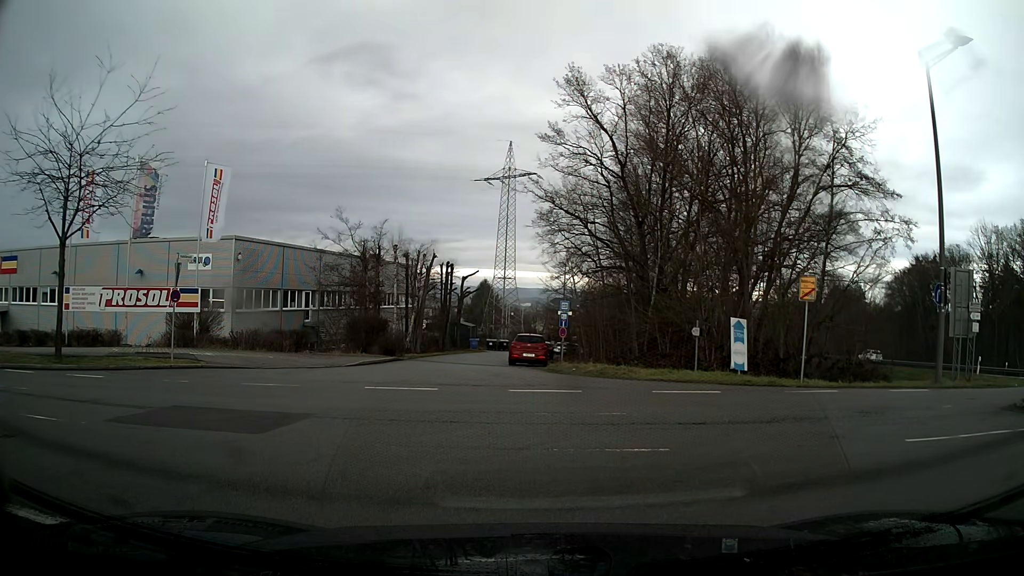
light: Day
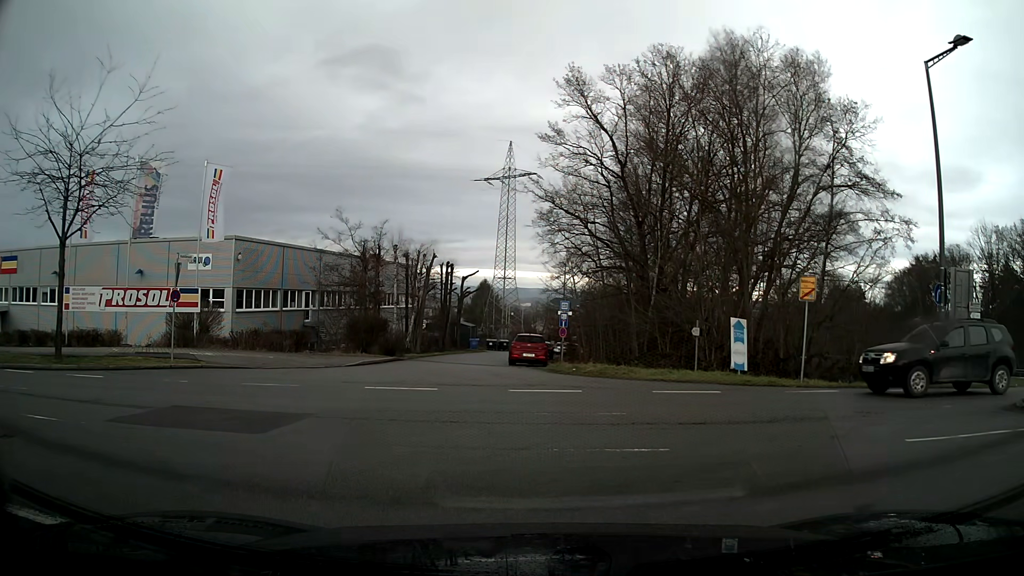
(0.0, 0.0) m; 0°
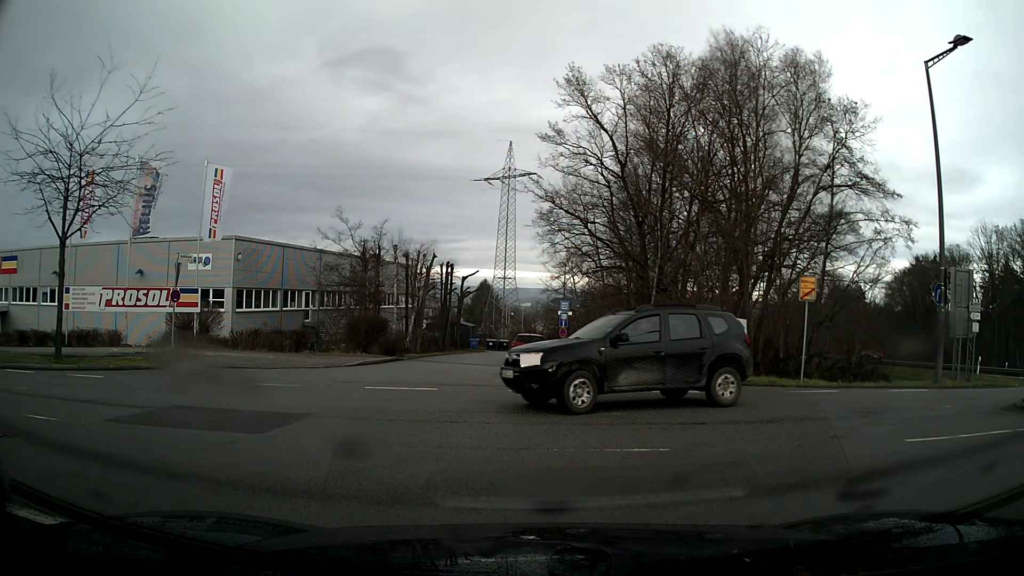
(0.0, 0.0) m; 0°
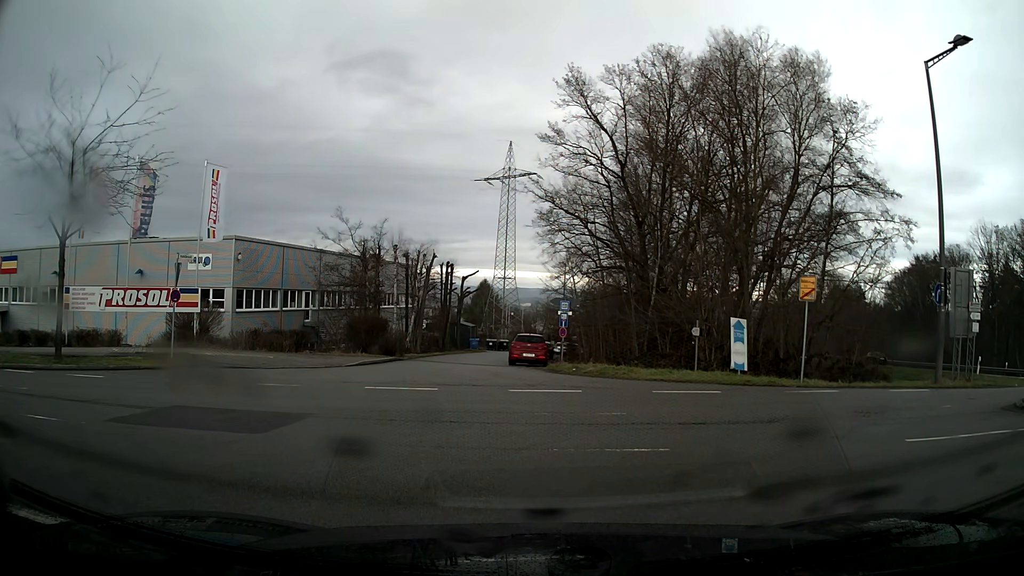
(0.0, 0.0) m; 0°
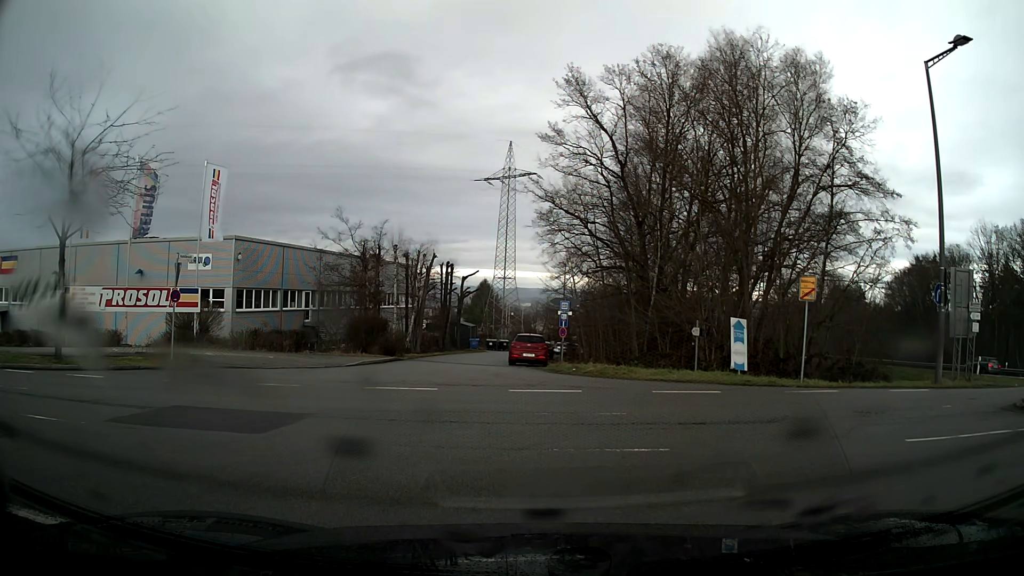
(0.0, 0.0) m; 0°
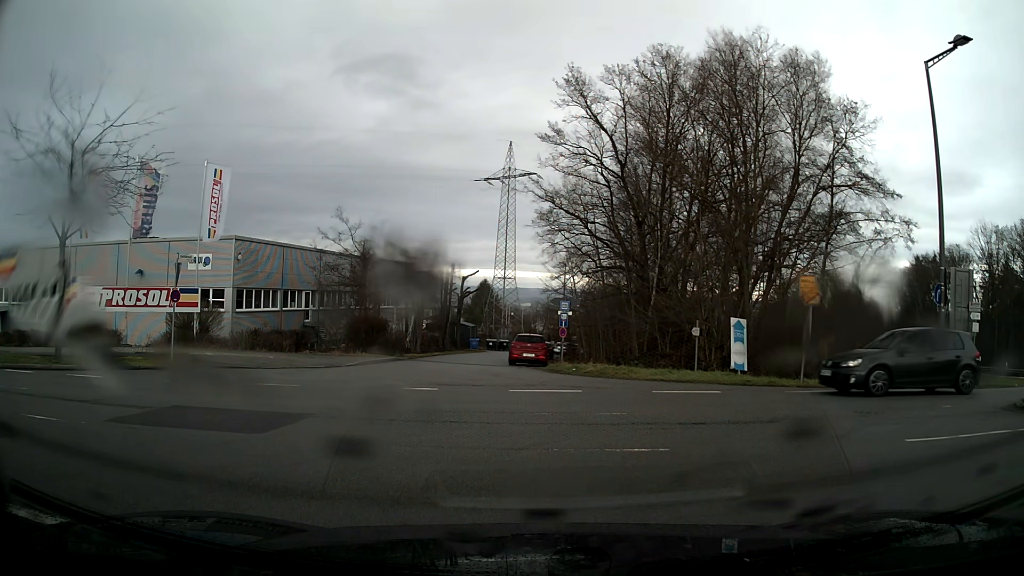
(0.0, 0.0) m; 0°
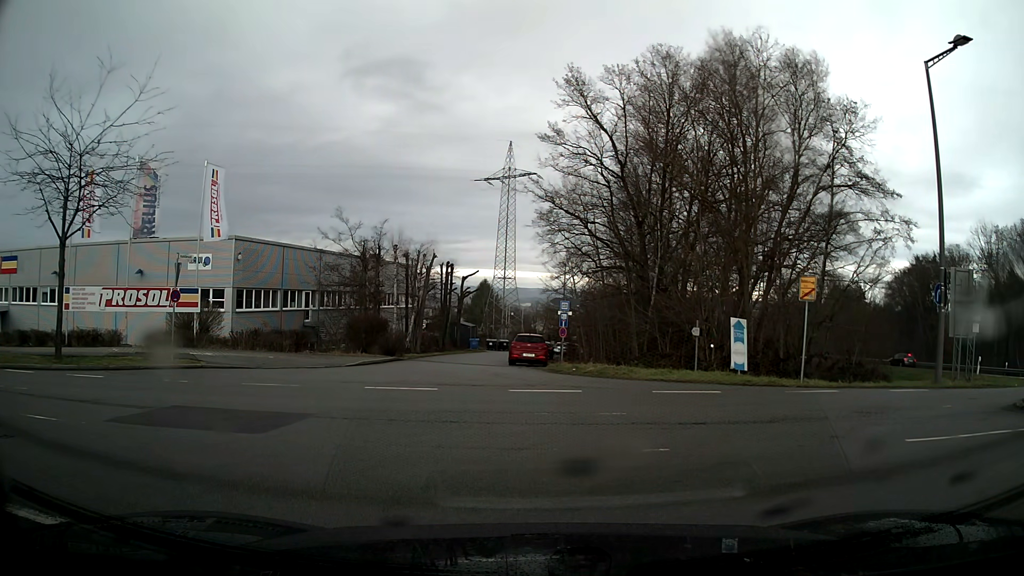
(0.0, 0.0) m; 0°
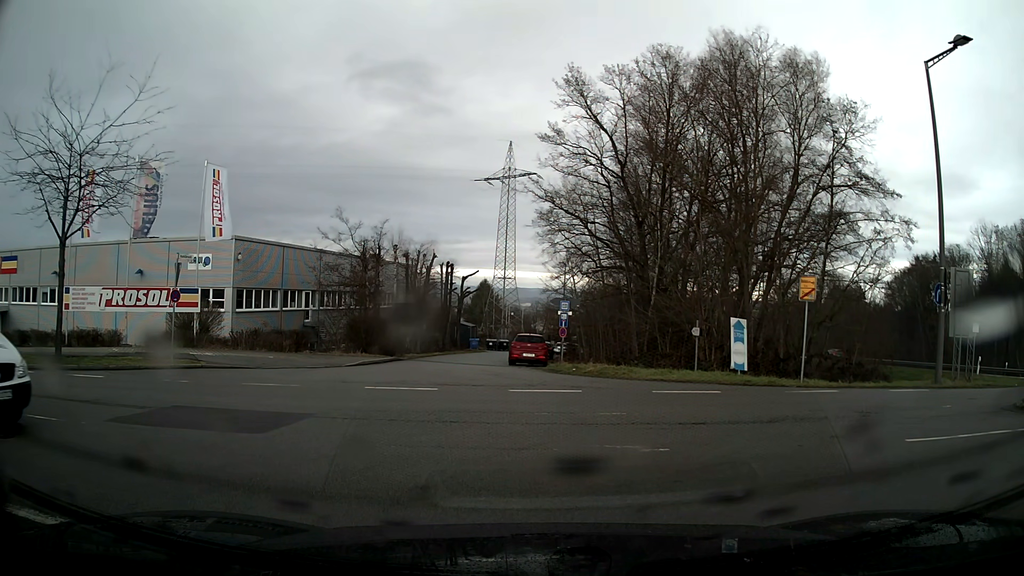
(0.0, 0.0) m; 0°
